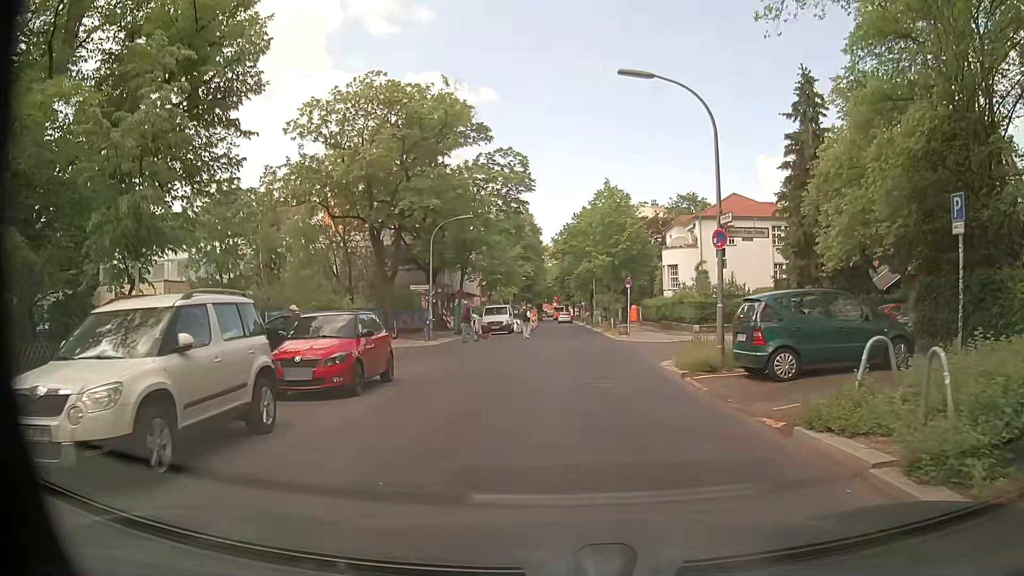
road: residential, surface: asphalt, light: Day
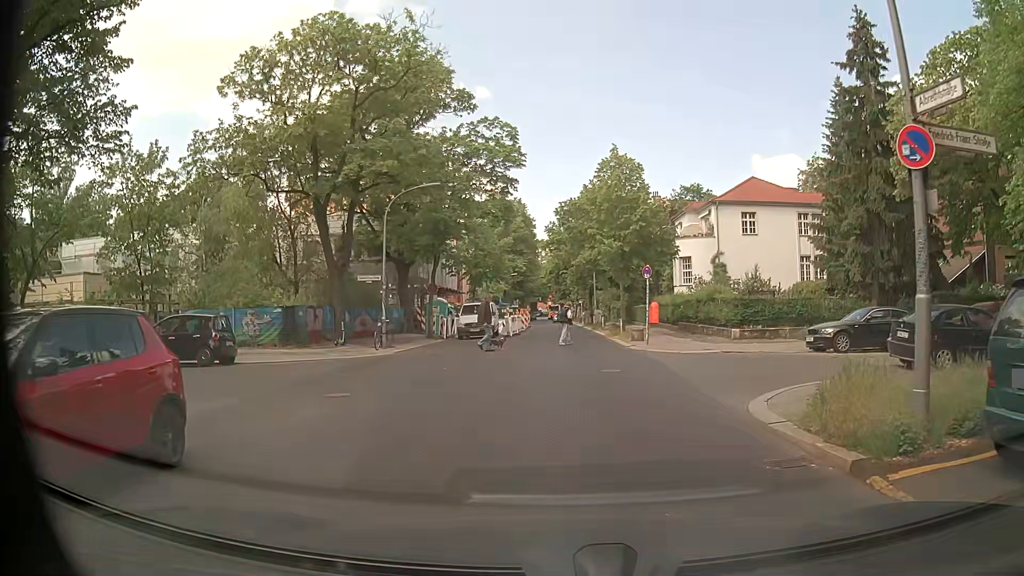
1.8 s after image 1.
(+0.2, +8.2) m; +1°
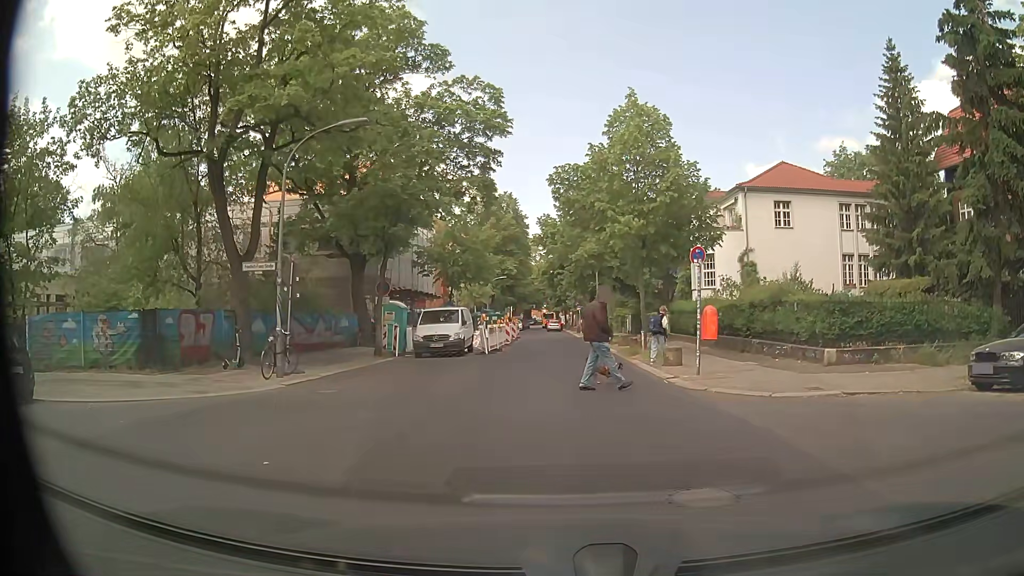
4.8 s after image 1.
(+0.1, +9.2) m; +2°
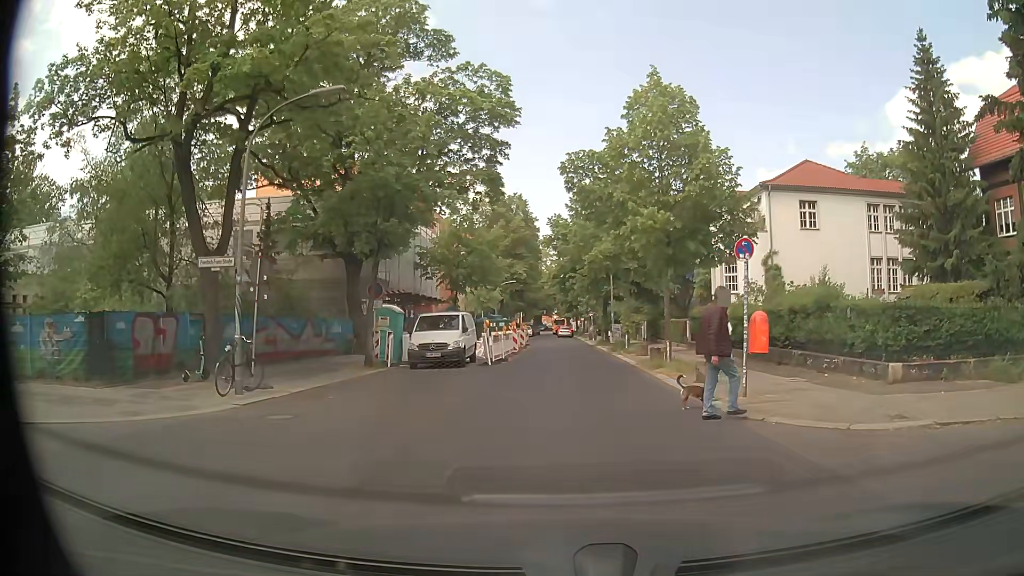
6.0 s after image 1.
(-0.1, +2.9) m; -2°
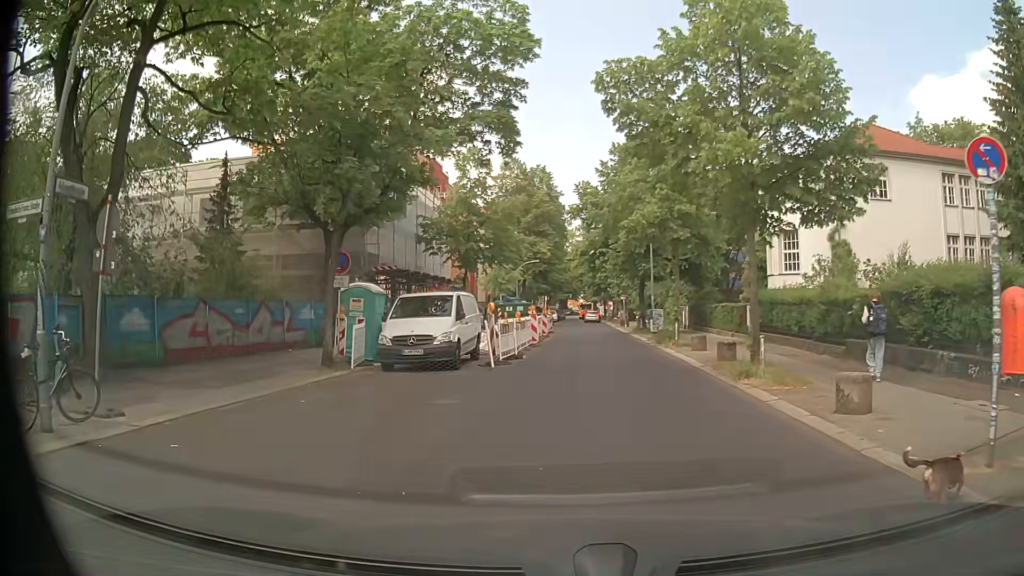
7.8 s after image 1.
(-0.1, +6.9) m; -1°
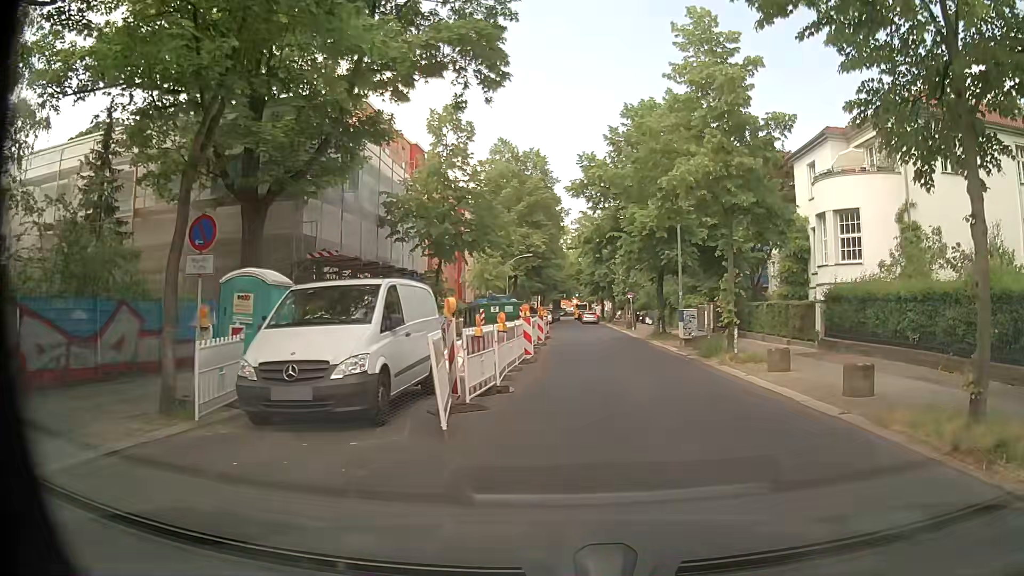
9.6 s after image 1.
(-0.5, +7.7) m; -2°
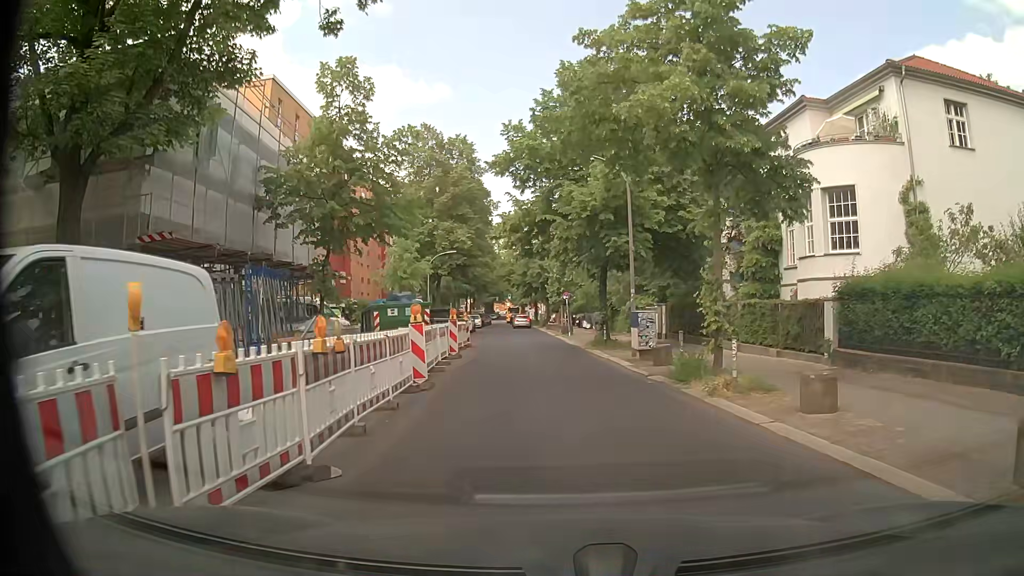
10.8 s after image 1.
(+0.4, +6.0) m; +7°
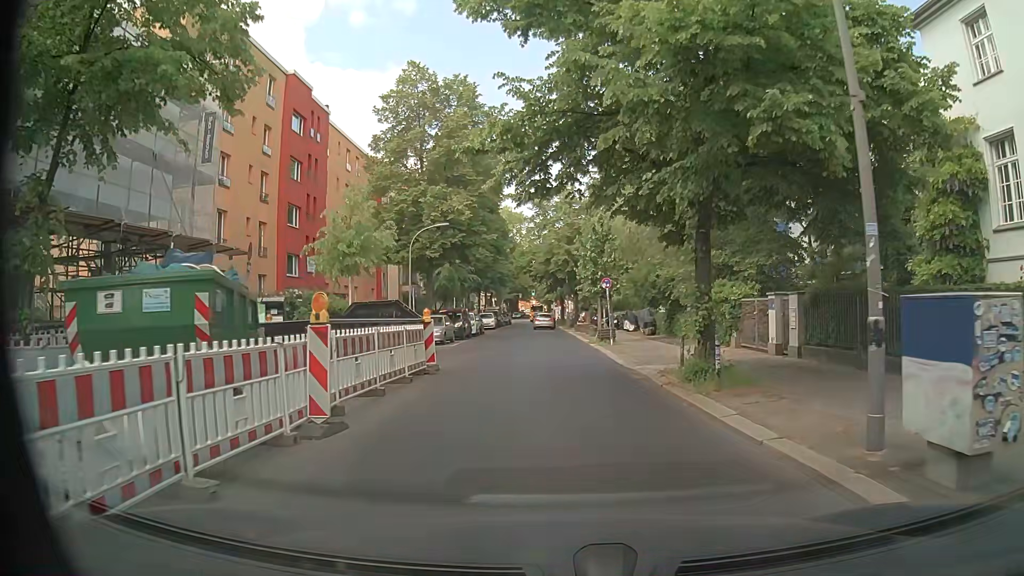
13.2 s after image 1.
(-0.4, +14.4) m; -3°
(0, +10) (0, +20) (0, +30) (-1, +40) (-1, +50) (-1, +60) (-1, +70) (-1, +80) (-1, +90) (-1, +100) m
